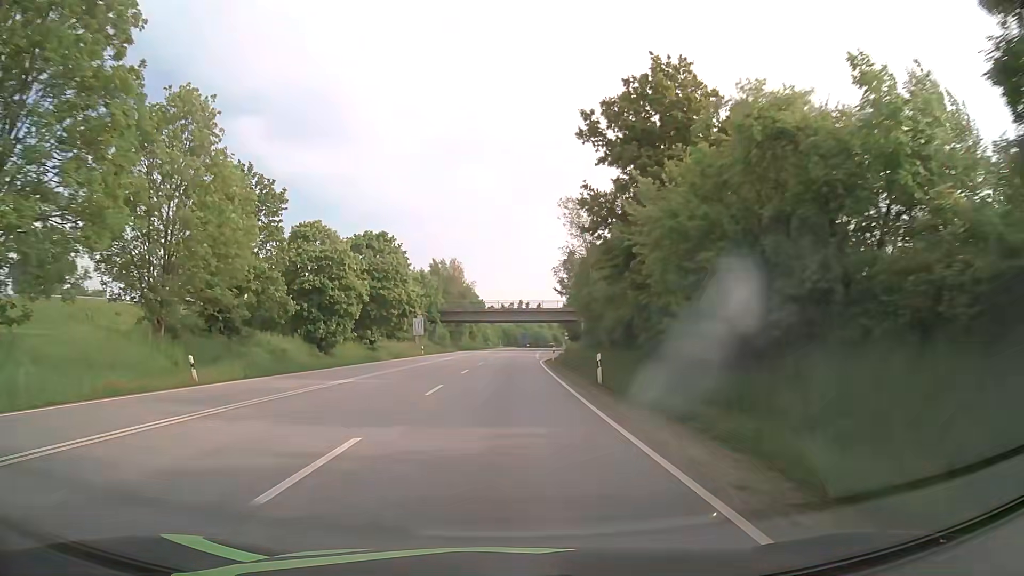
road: primary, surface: asphalt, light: Day
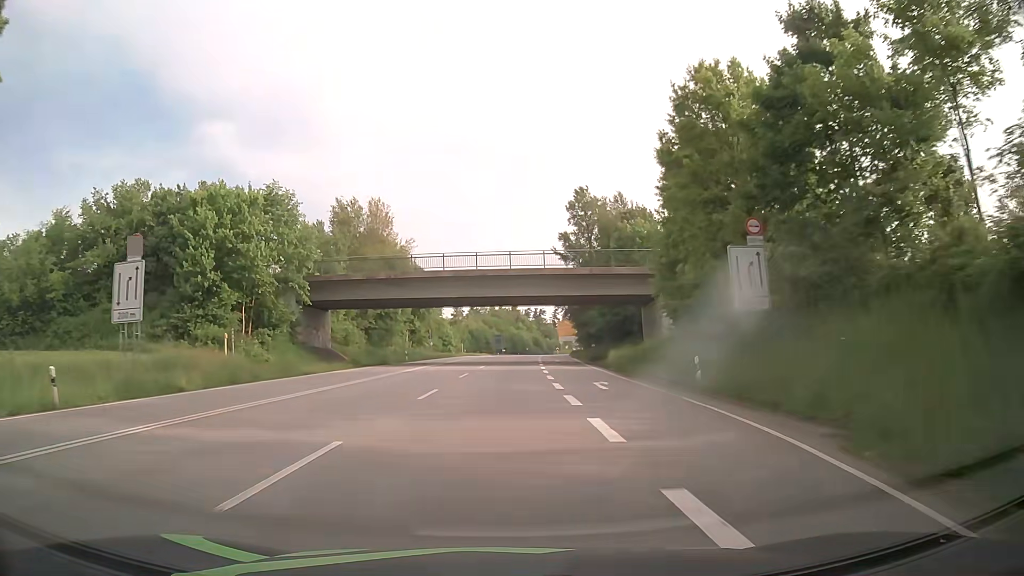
(+1.1, +60.1) m; +2°
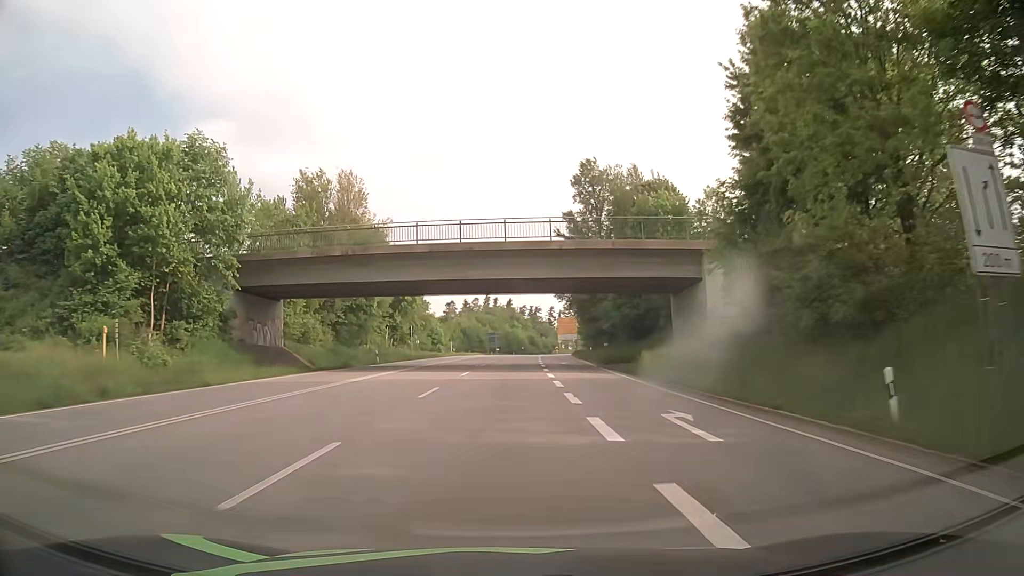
(+0.1, +12.0) m; +1°
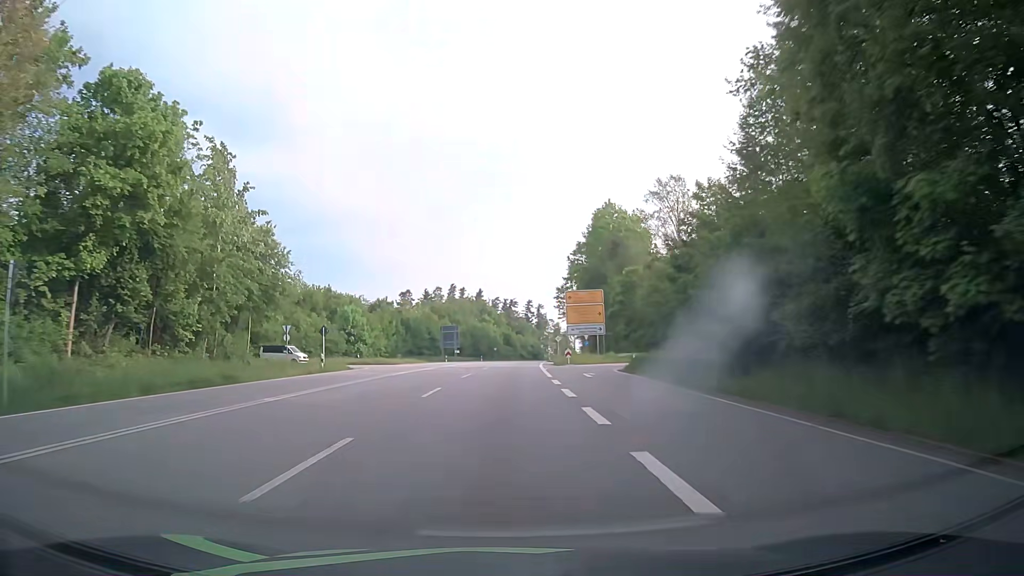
(+1.1, +59.6) m; +2°
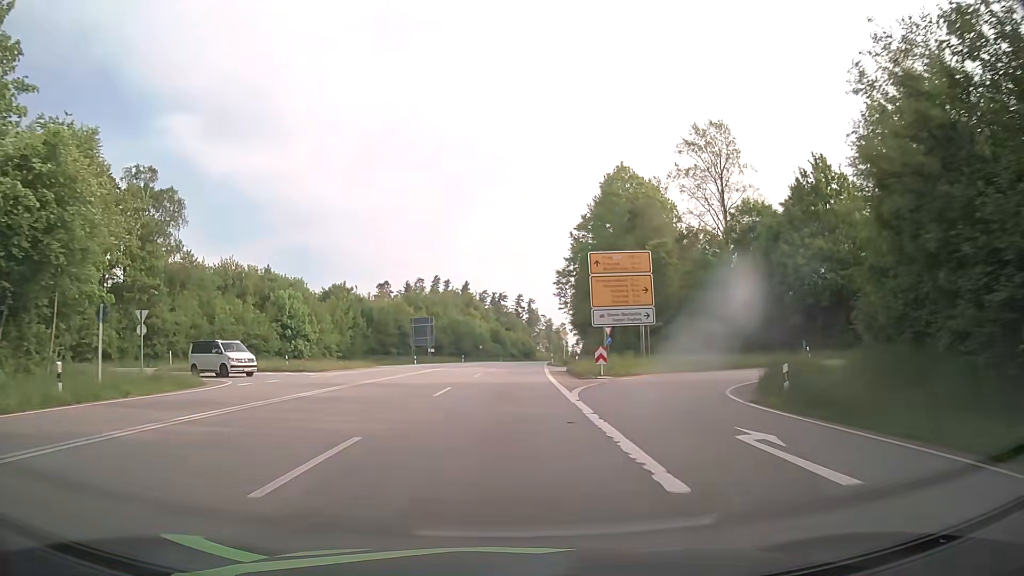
(+0.3, +23.8) m; +1°
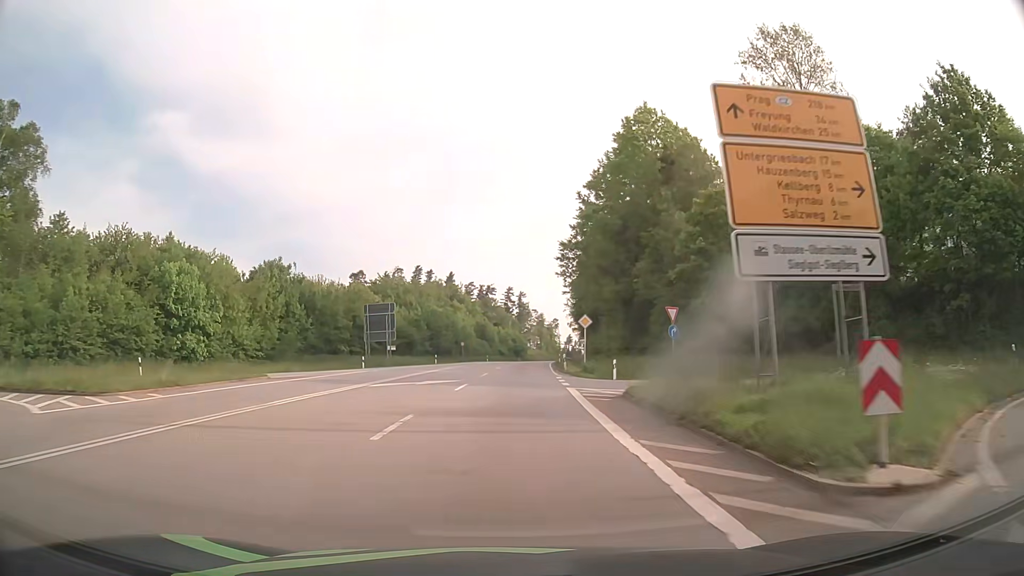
(+0.3, +23.7) m; +1°
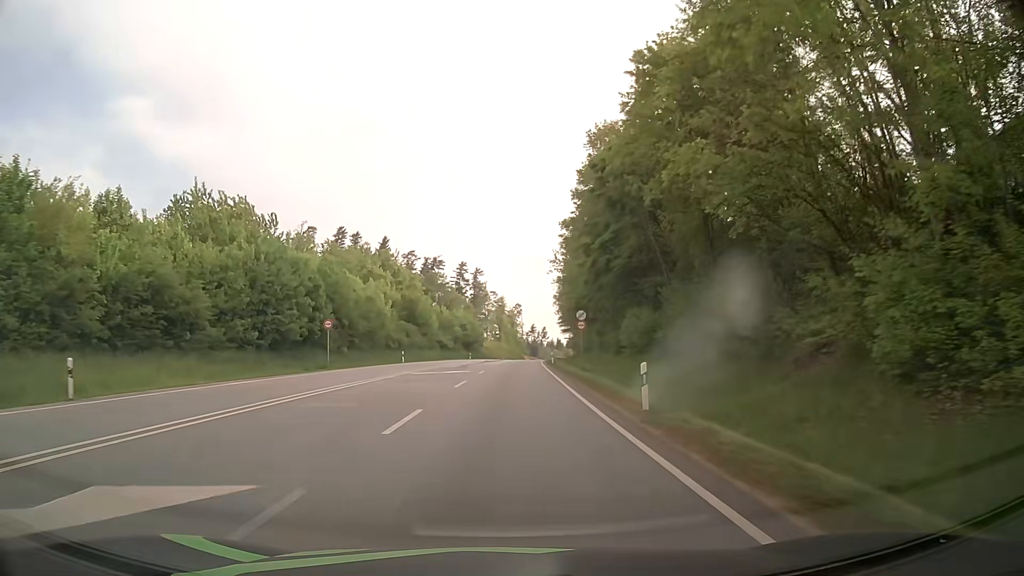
(+2.0, +59.7) m; +4°
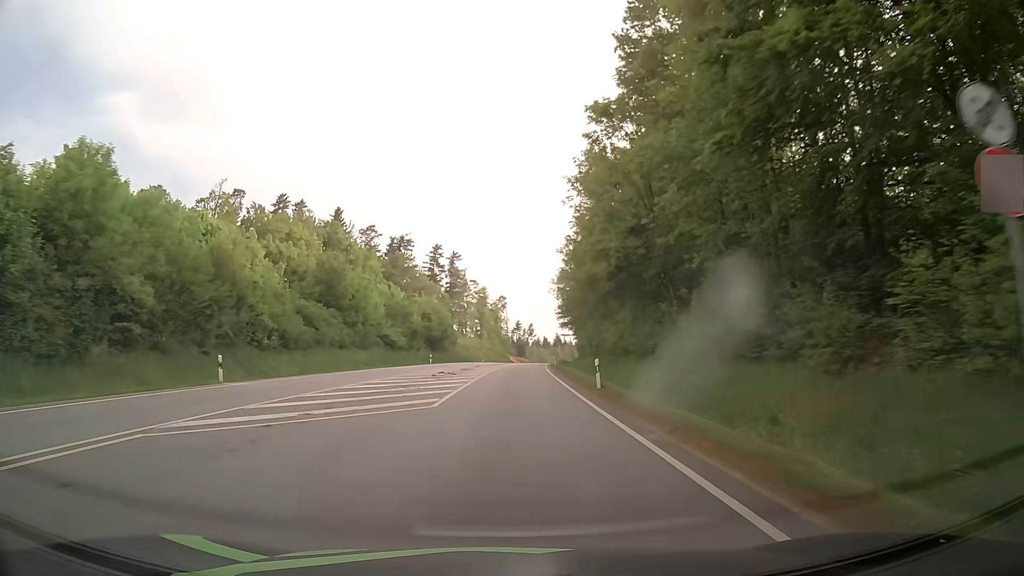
(+0.5, +37.9) m; +1°
(0, +10) (0, +20) (0, +30) (+1, +40) (+1, +50) (+2, +60) (+2, +70) (+3, +80) (+3, +90) (+4, +100) m
